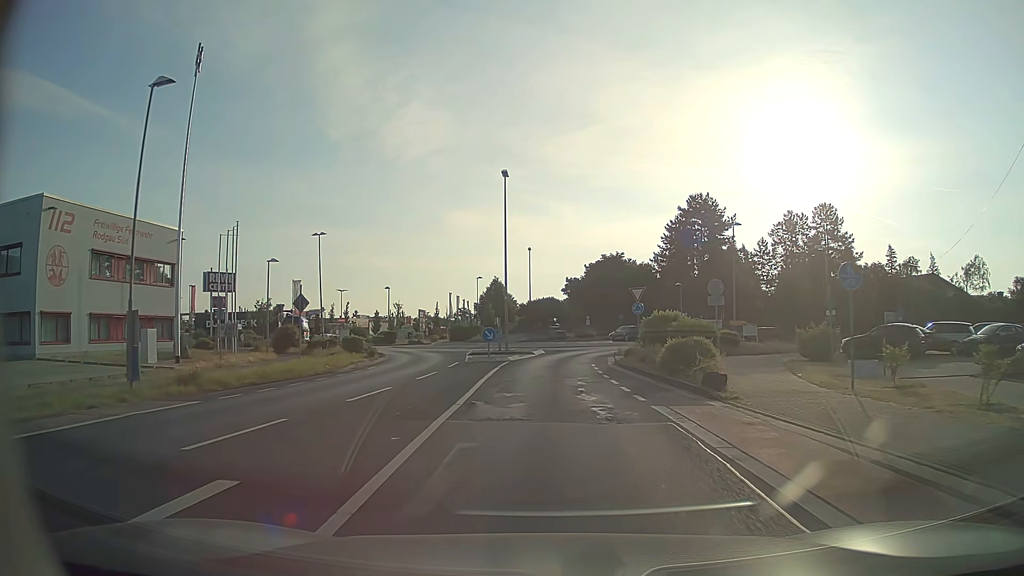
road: tertiary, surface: asphalt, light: Day
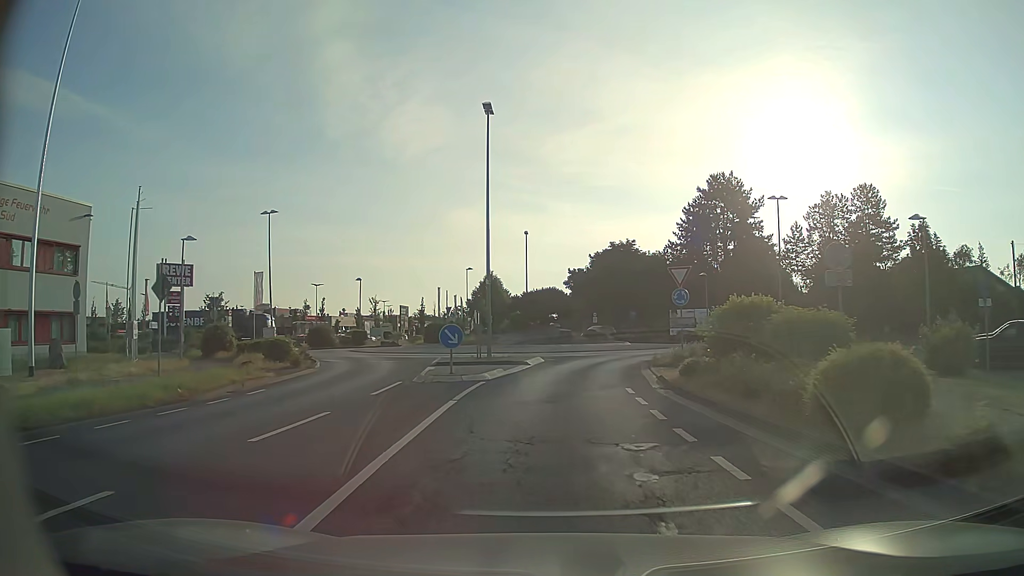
(0.0, +11.0) m; 0°
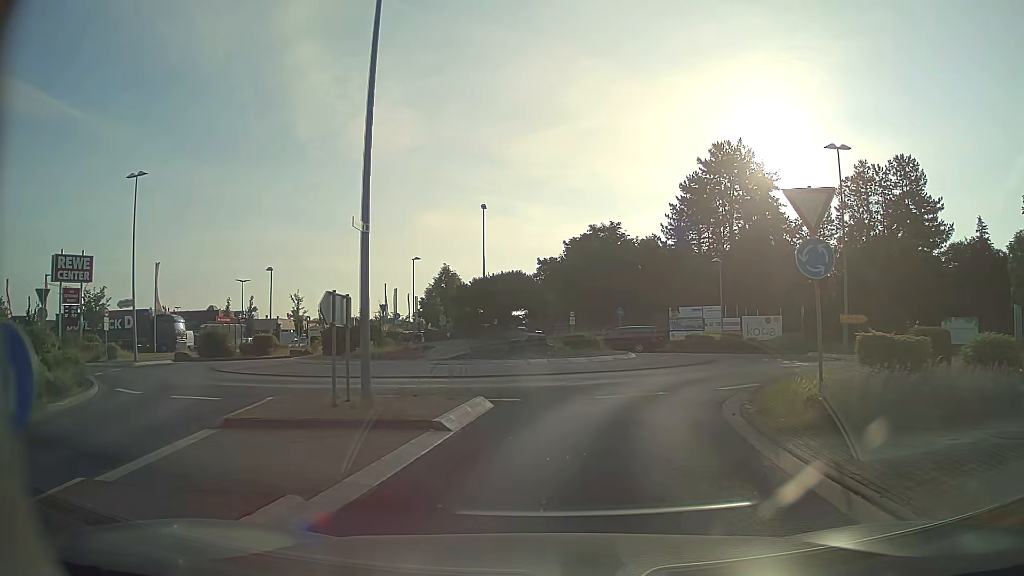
(+0.2, +13.9) m; +3°
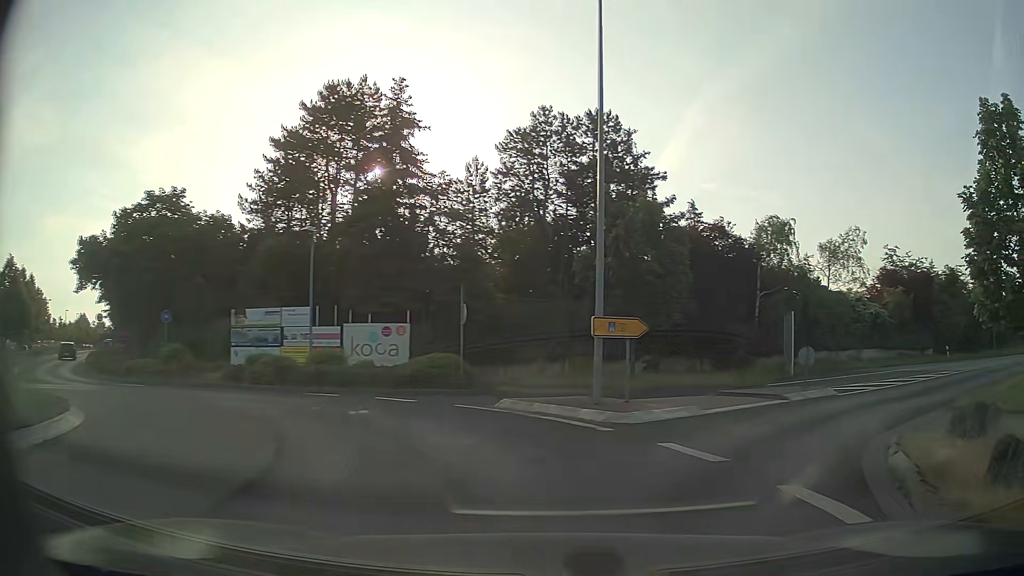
(+3.7, +17.4) m; +36°
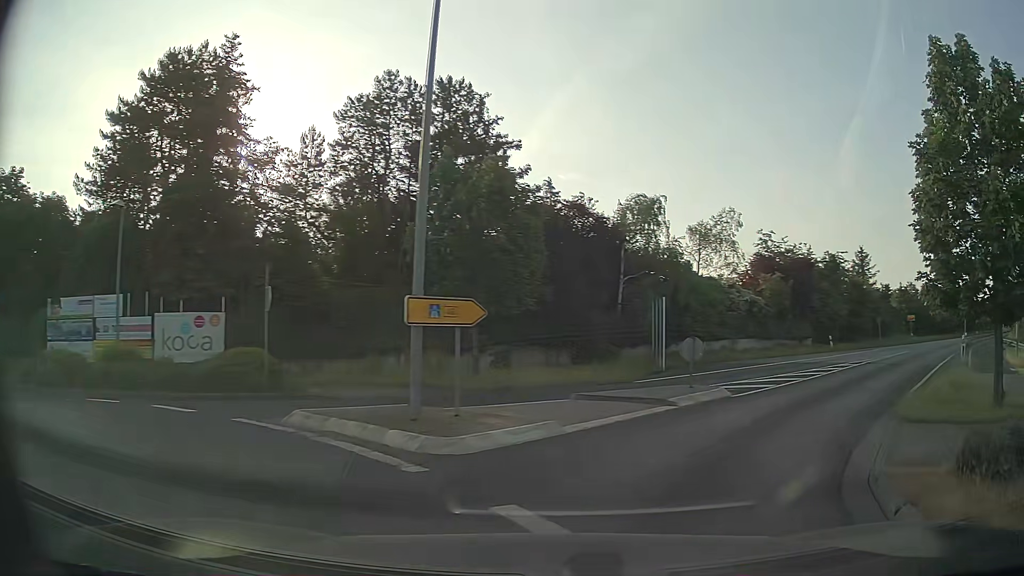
(+0.4, +4.0) m; +11°
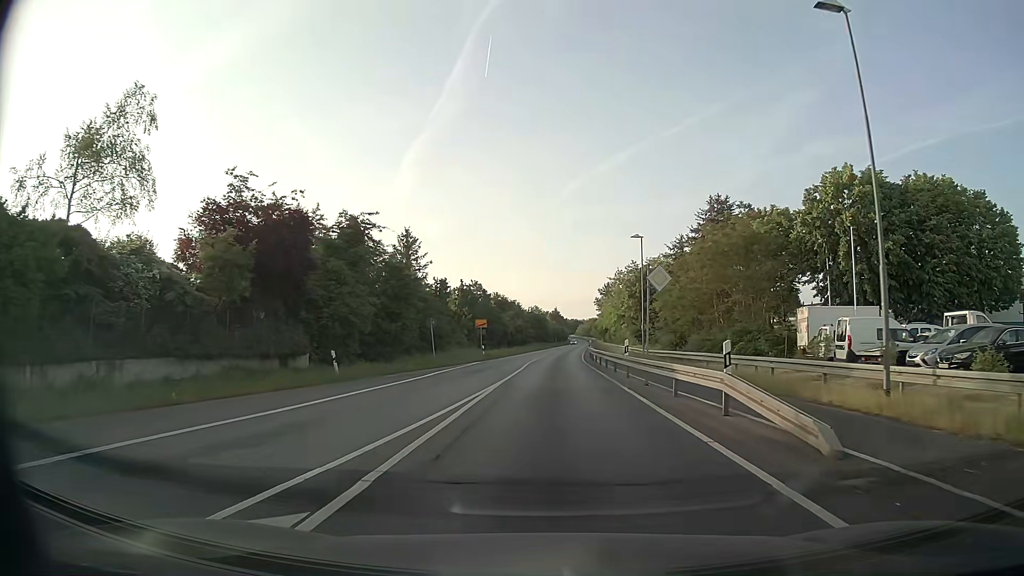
(+10.9, +23.0) m; +38°
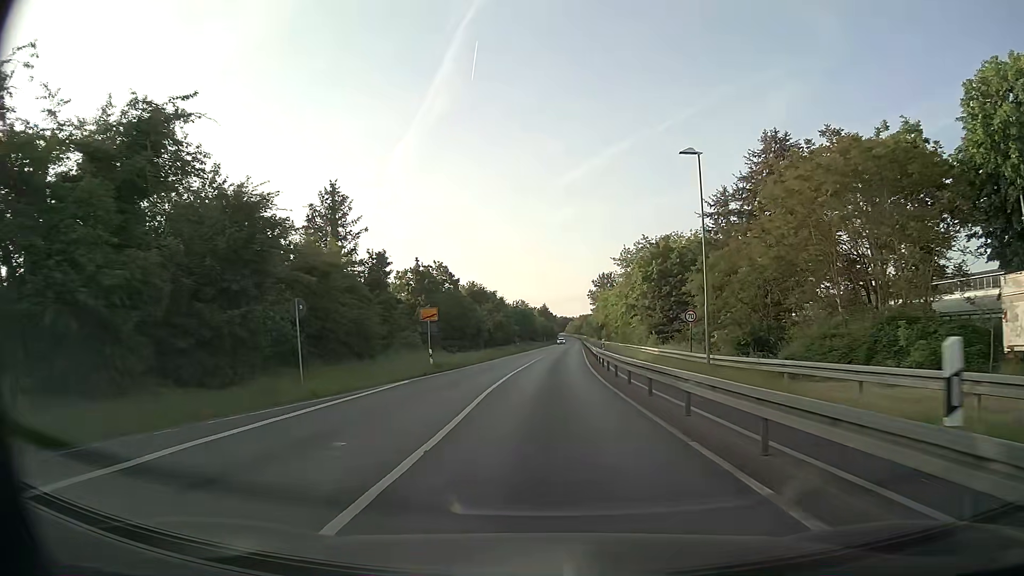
(+0.3, +20.5) m; +1°
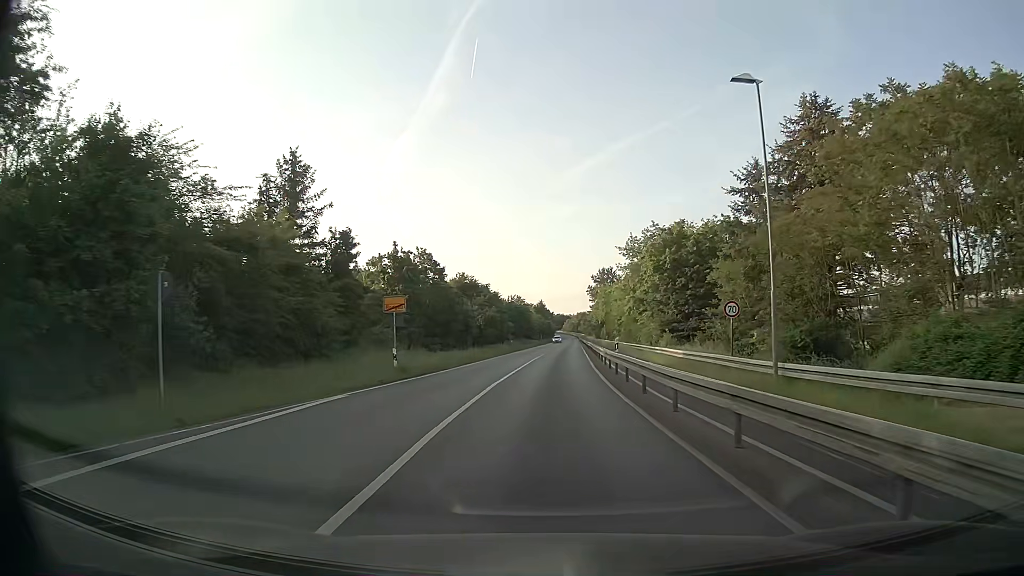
(0.0, +7.6) m; 0°
